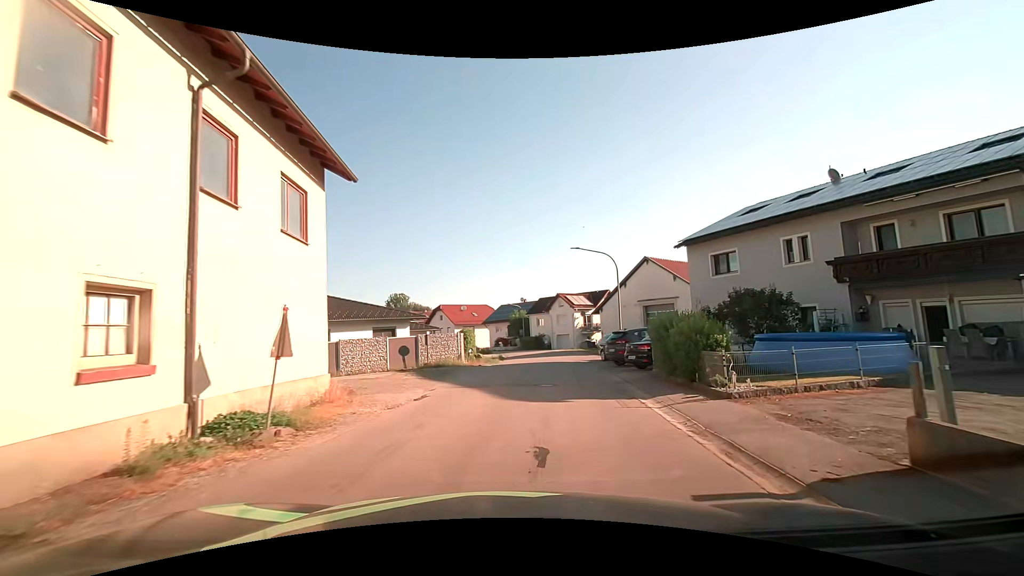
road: tertiary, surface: asphalt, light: Day
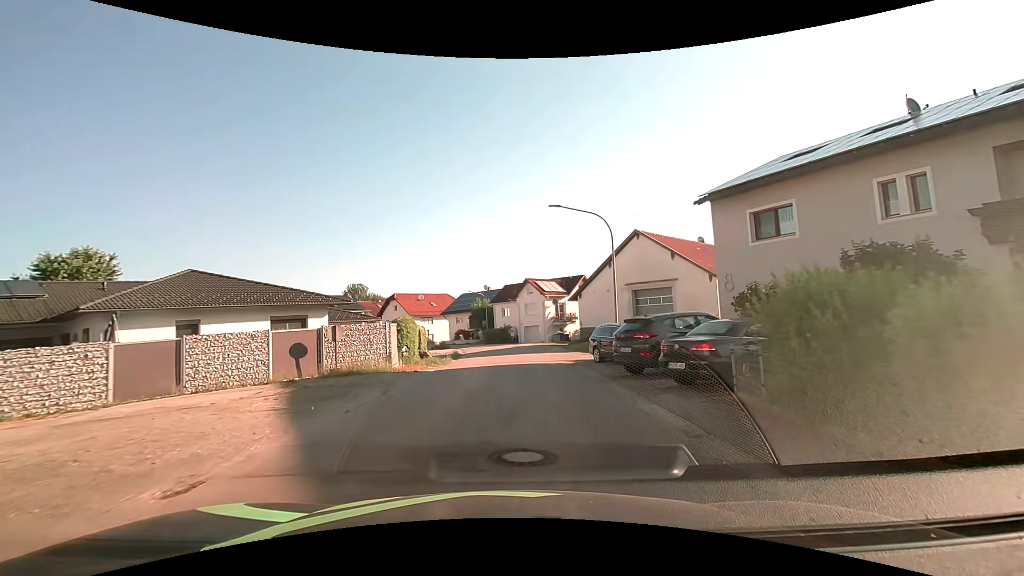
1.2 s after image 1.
(+0.6, +9.3) m; +5°
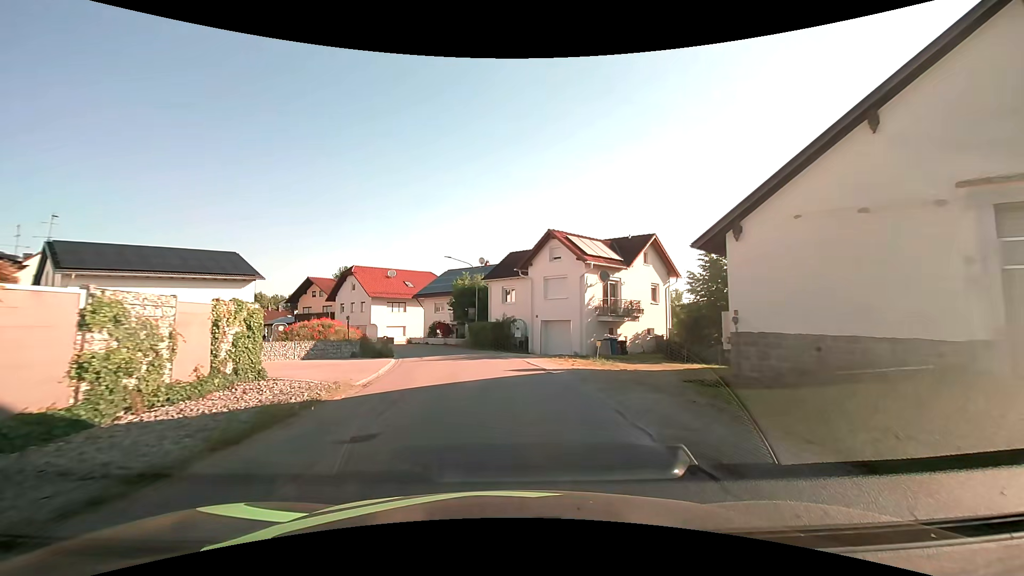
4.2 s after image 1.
(+0.4, +28.2) m; -1°
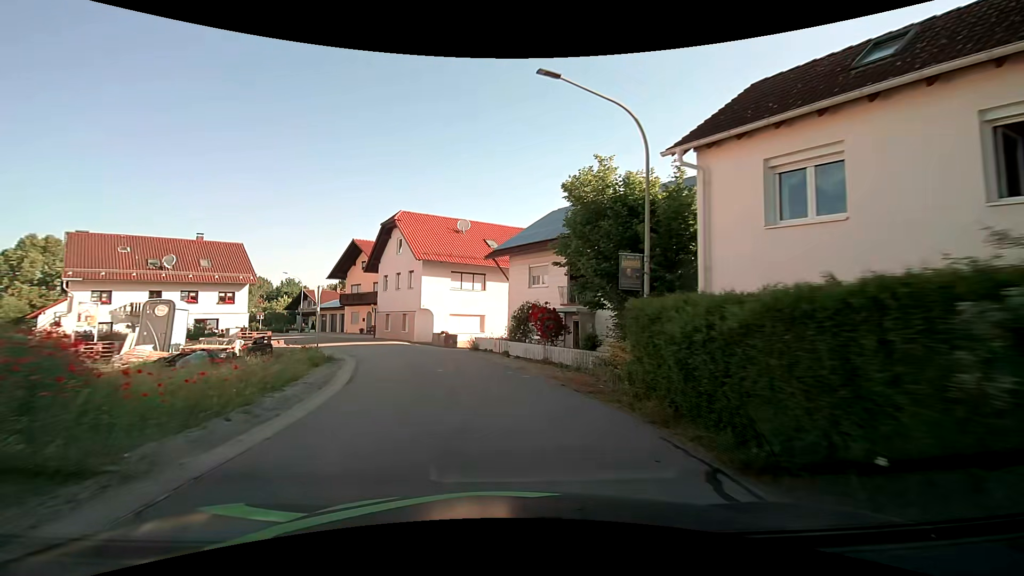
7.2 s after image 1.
(-2.7, +29.0) m; -13°
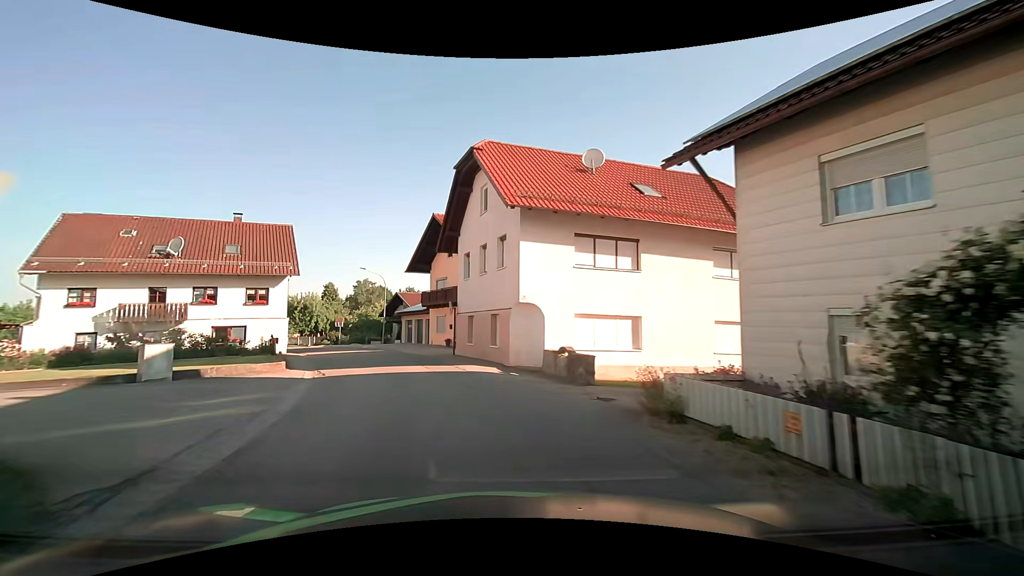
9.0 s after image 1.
(-1.7, +16.8) m; -12°
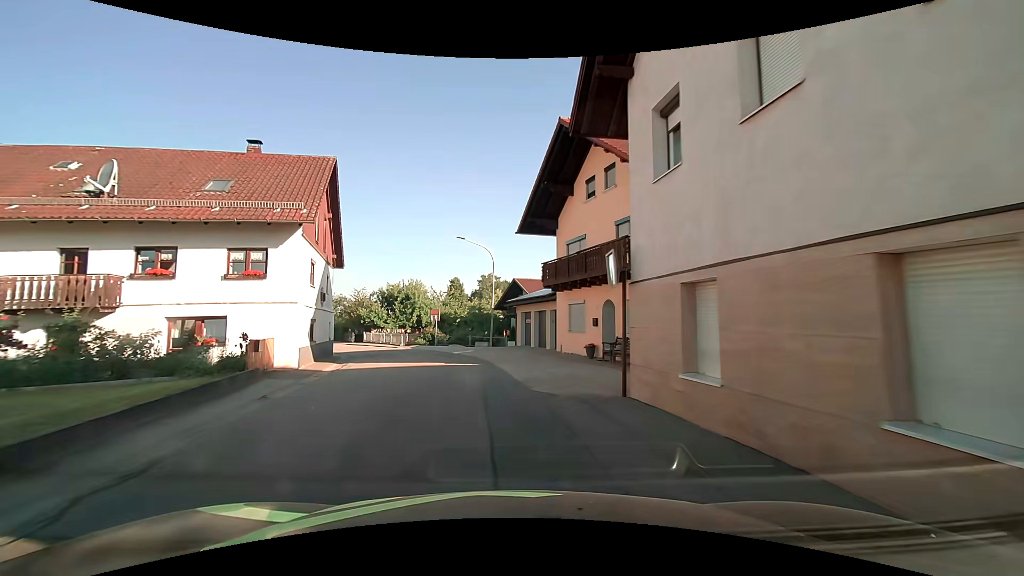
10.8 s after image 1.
(-2.3, +16.3) m; -15°
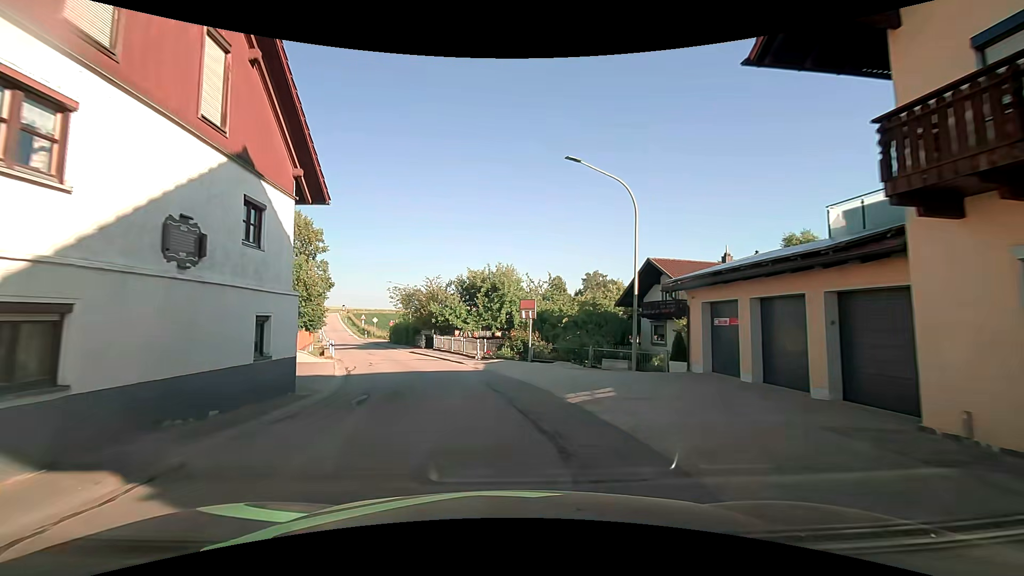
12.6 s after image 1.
(-1.7, +16.1) m; -12°
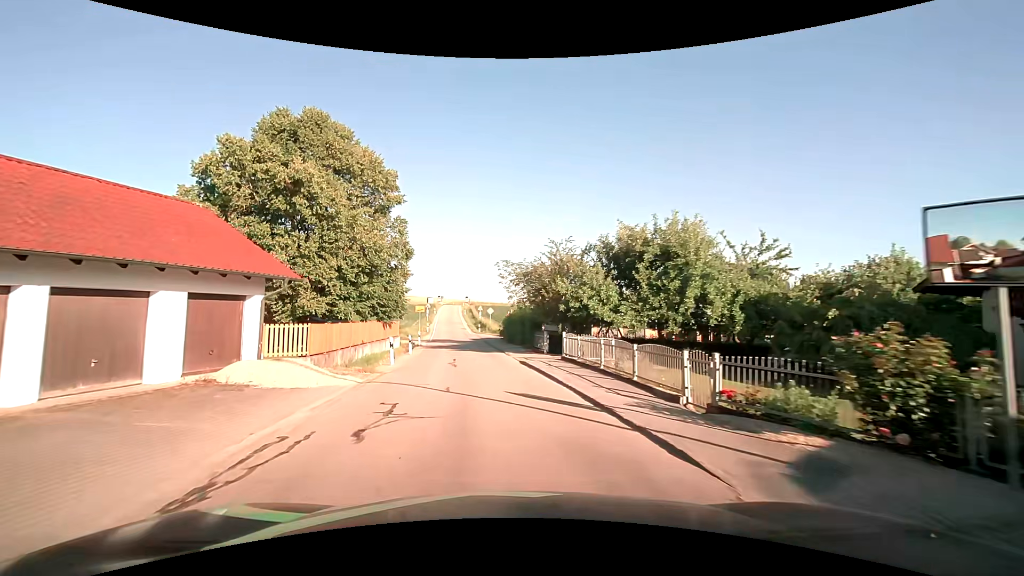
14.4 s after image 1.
(-1.7, +16.1) m; -13°
